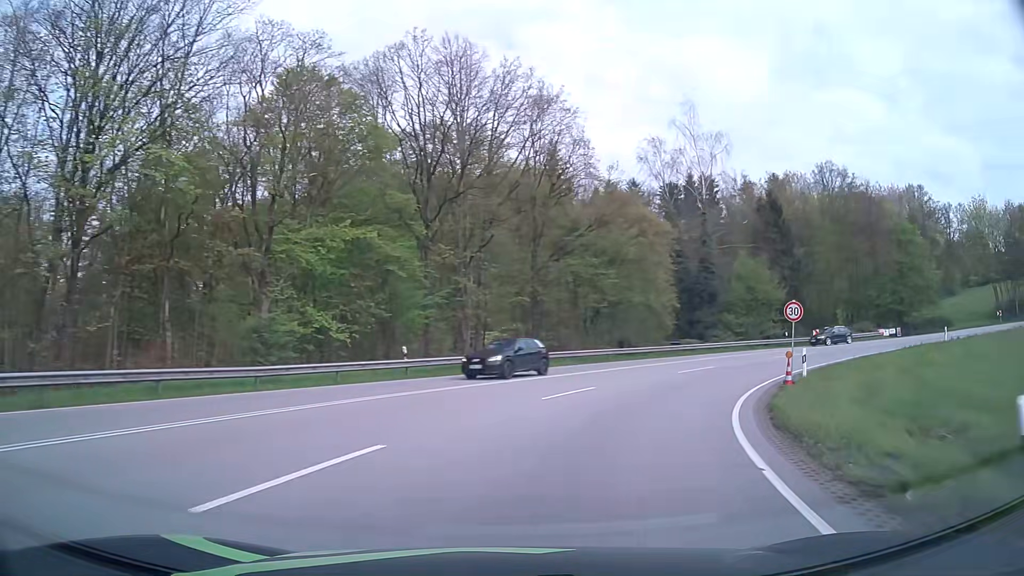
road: primary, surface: asphalt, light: Day
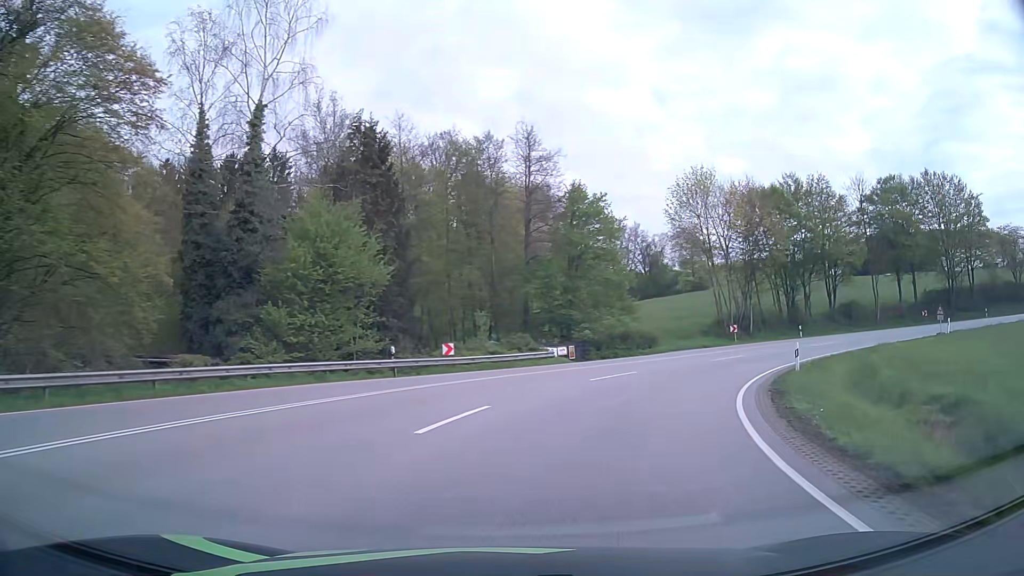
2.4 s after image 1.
(+9.0, +26.6) m; +37°
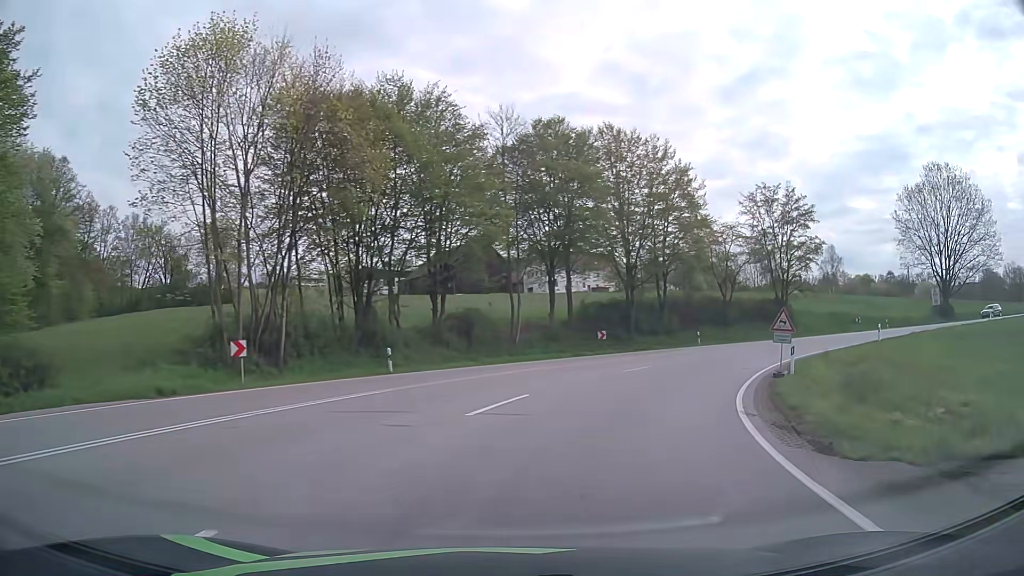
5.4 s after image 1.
(+10.0, +28.5) m; +40°
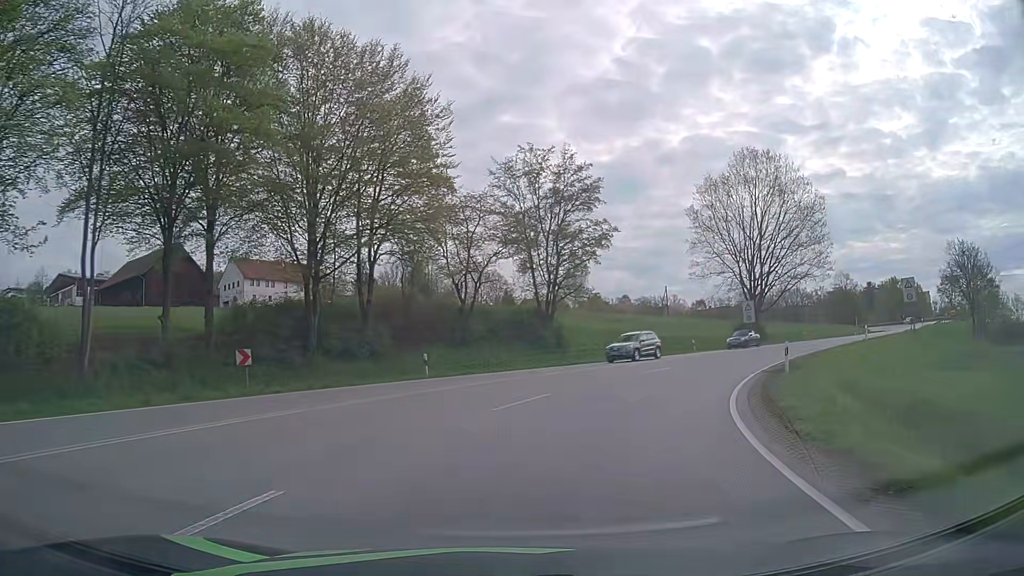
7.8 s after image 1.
(+4.5, +19.9) m; +25°
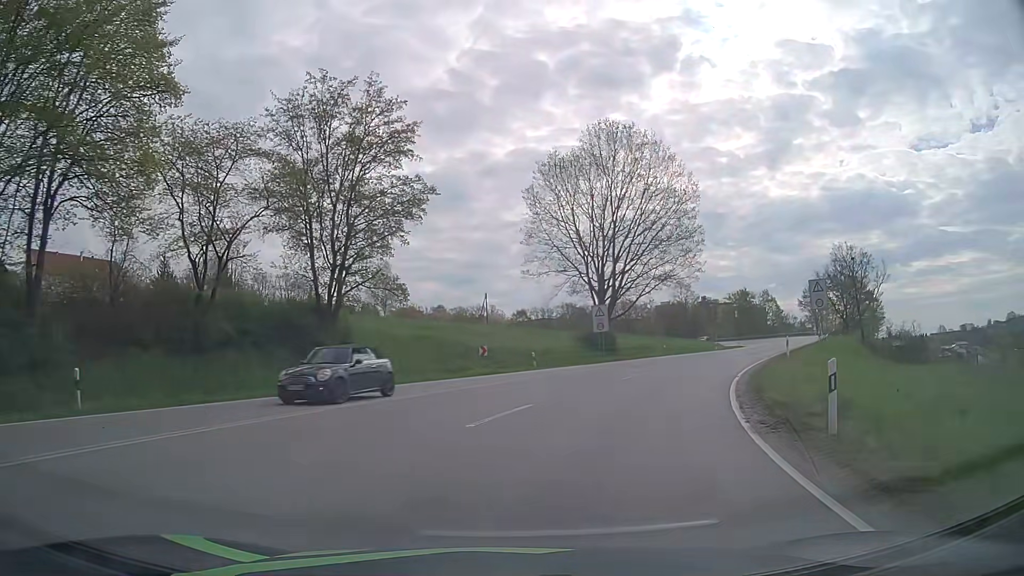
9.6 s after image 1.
(+1.8, +13.6) m; +16°
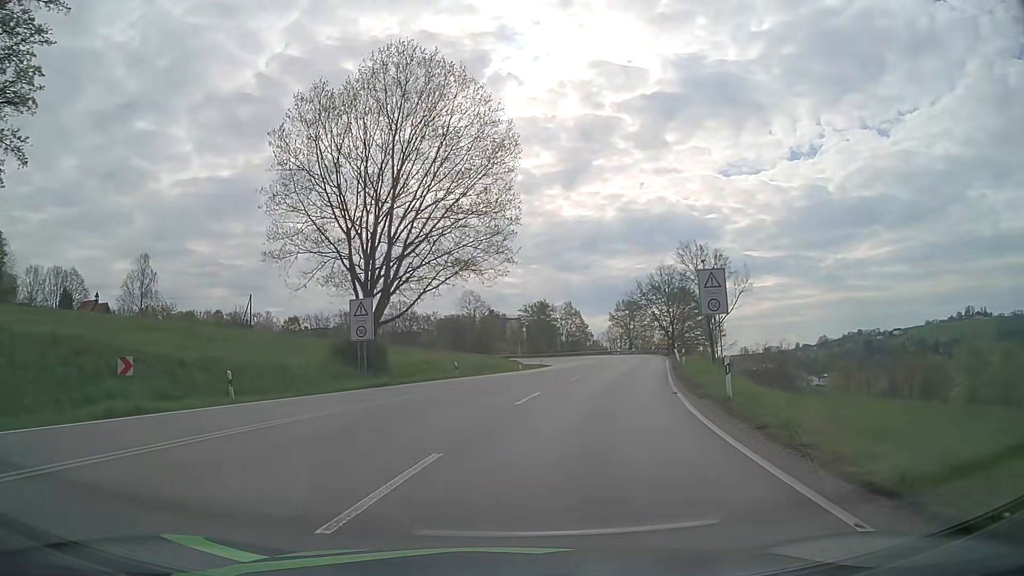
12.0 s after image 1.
(+2.8, +17.2) m; +18°
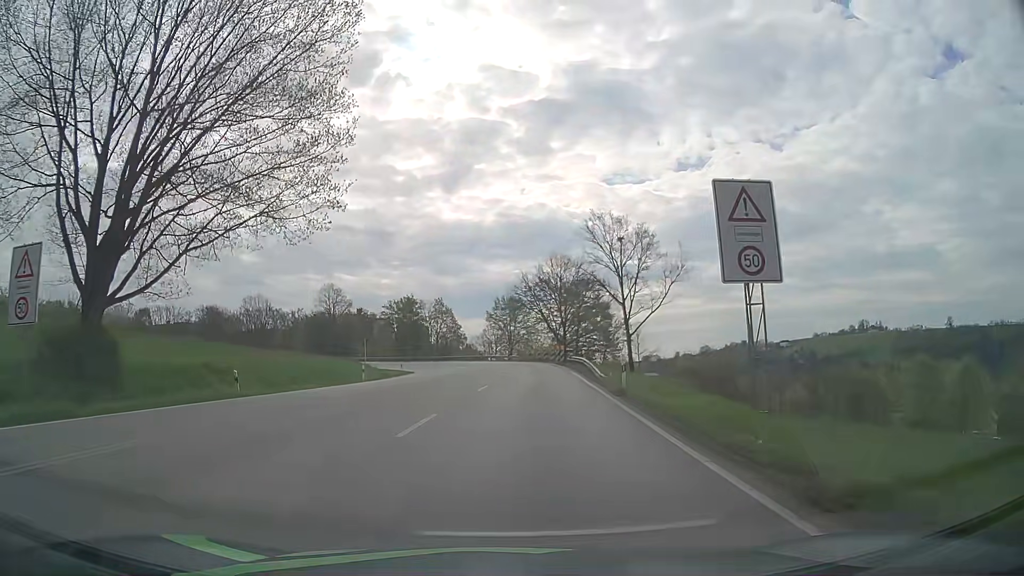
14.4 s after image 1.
(+2.1, +17.4) m; +11°
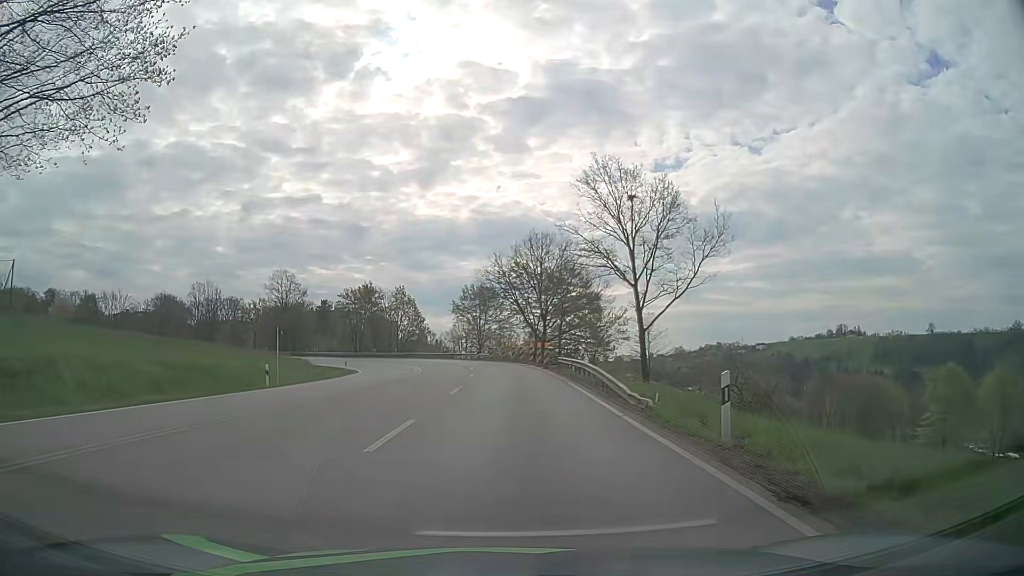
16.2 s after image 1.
(+0.4, +13.5) m; +3°
